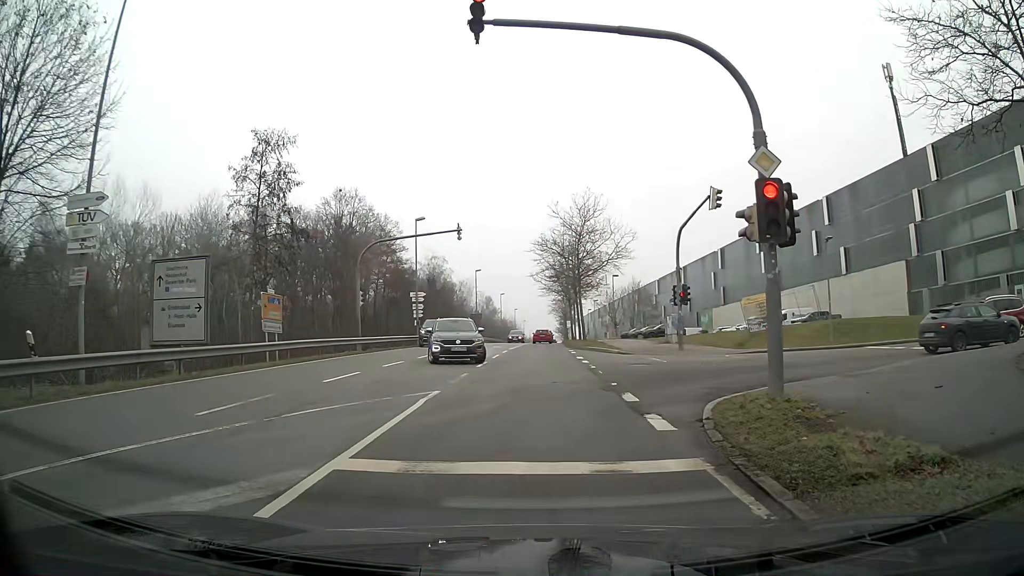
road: secondary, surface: asphalt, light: Day
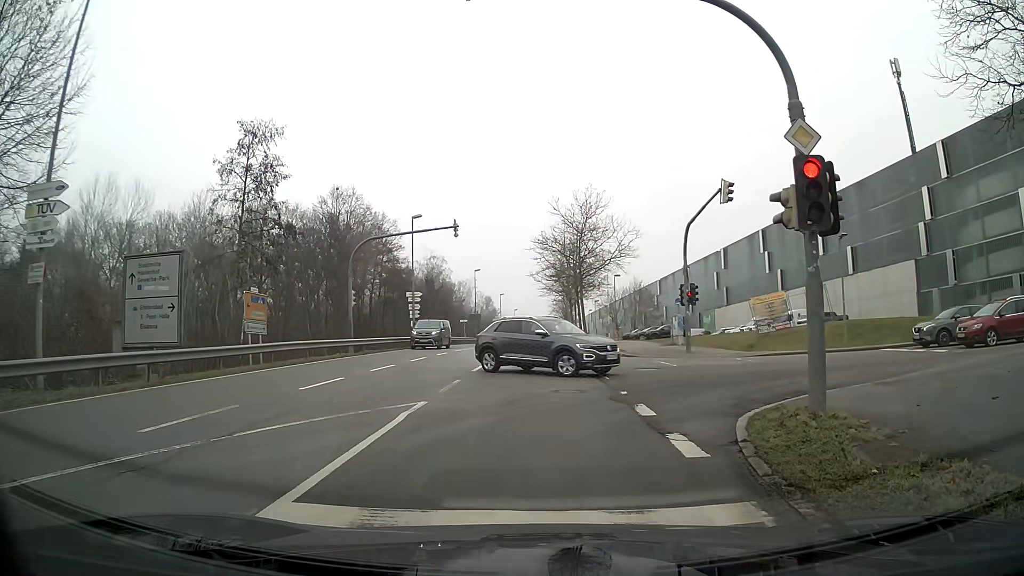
(0.0, +1.5) m; 0°
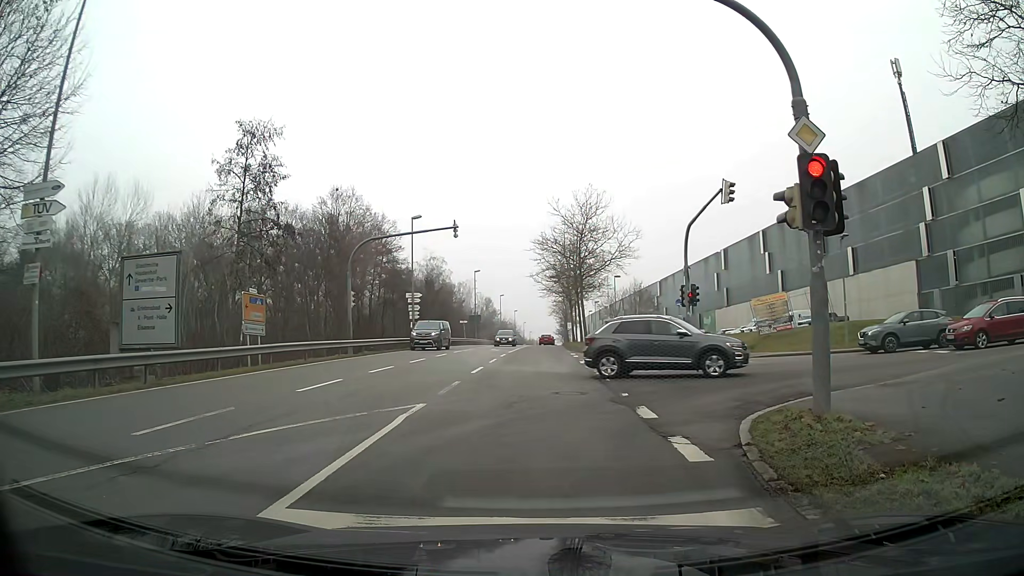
(0.0, +0.2) m; 0°
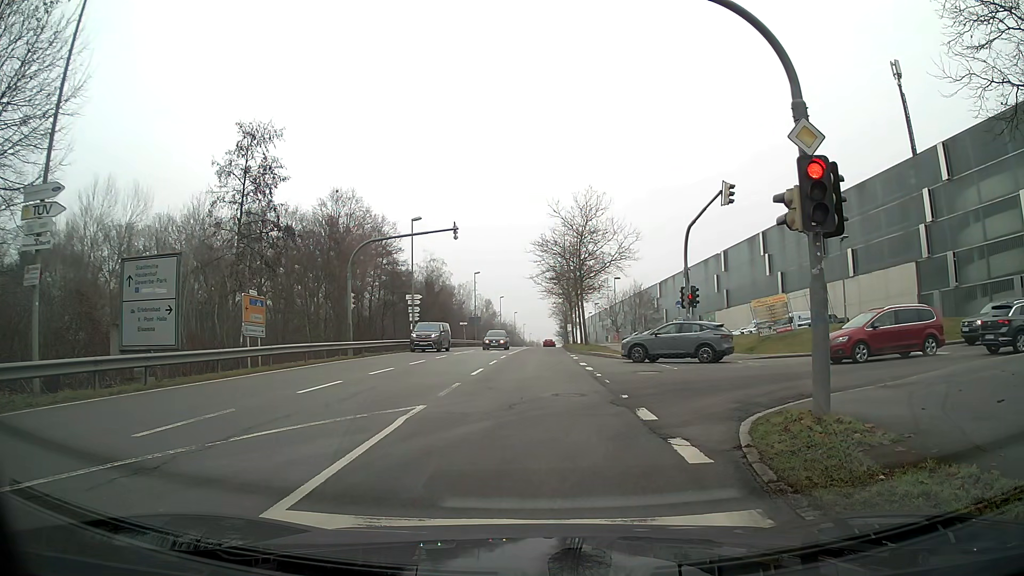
(0.0, +0.1) m; 0°
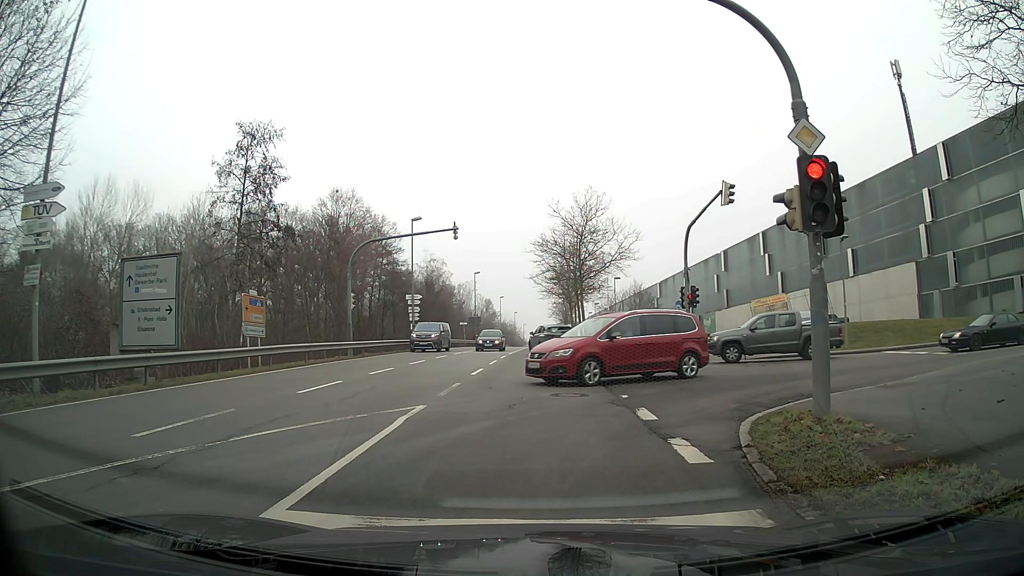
(0.0, 0.0) m; 0°
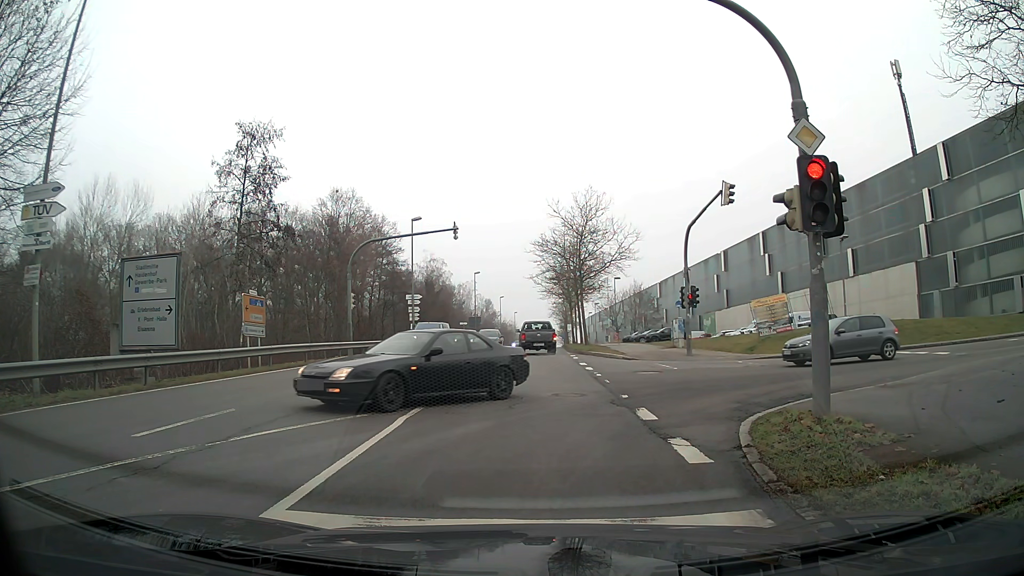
(0.0, 0.0) m; 0°
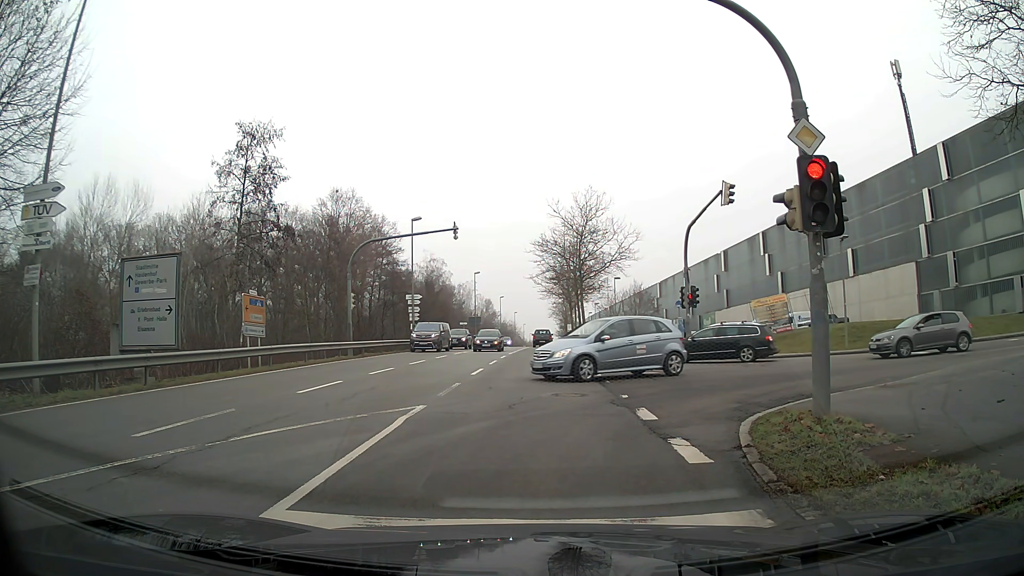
(0.0, 0.0) m; 0°
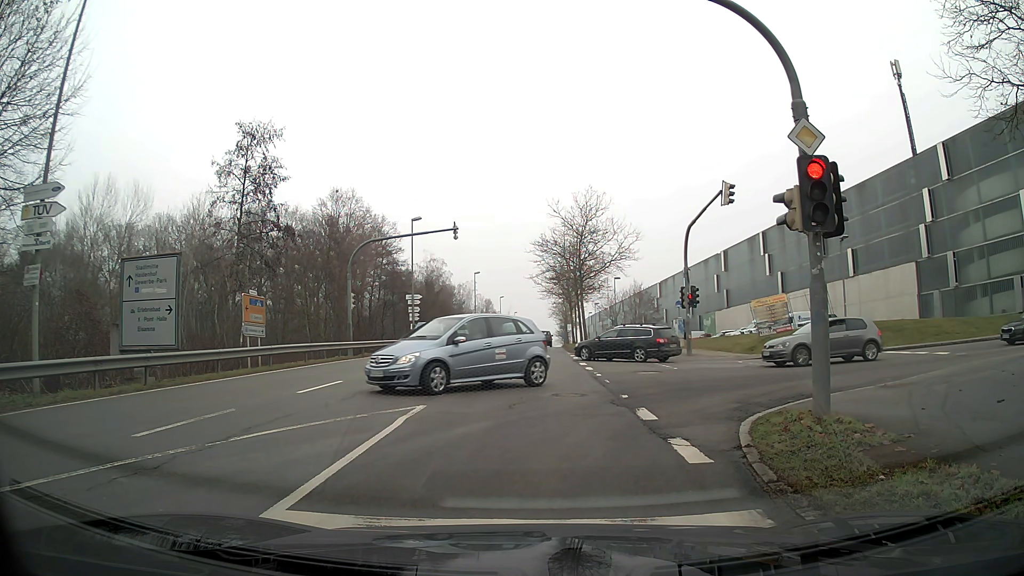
(0.0, 0.0) m; 0°
(+1, +10) (+8, +16) (+18, +17) (+28, +16) (+38, +15) (+48, +15) (+58, +16) (+68, +16) (+78, +16) (+88, +16) m
